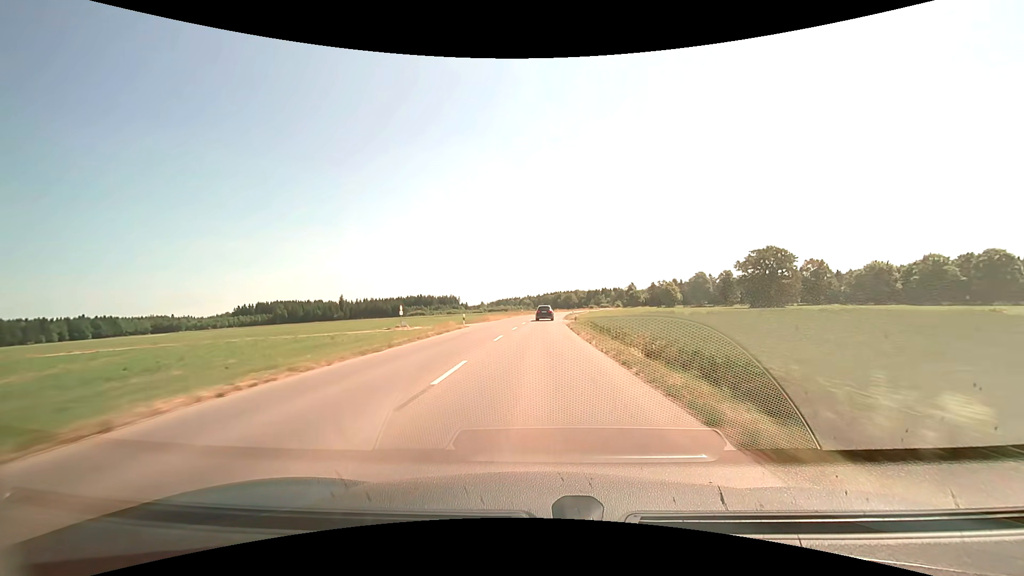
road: tertiary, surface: asphalt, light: Day
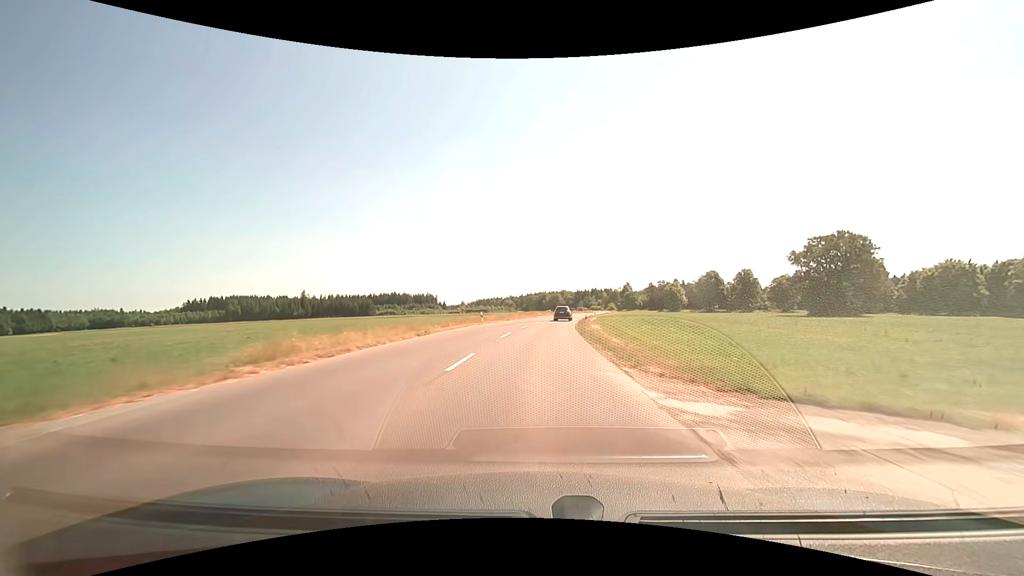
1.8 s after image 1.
(+0.6, +45.6) m; +2°
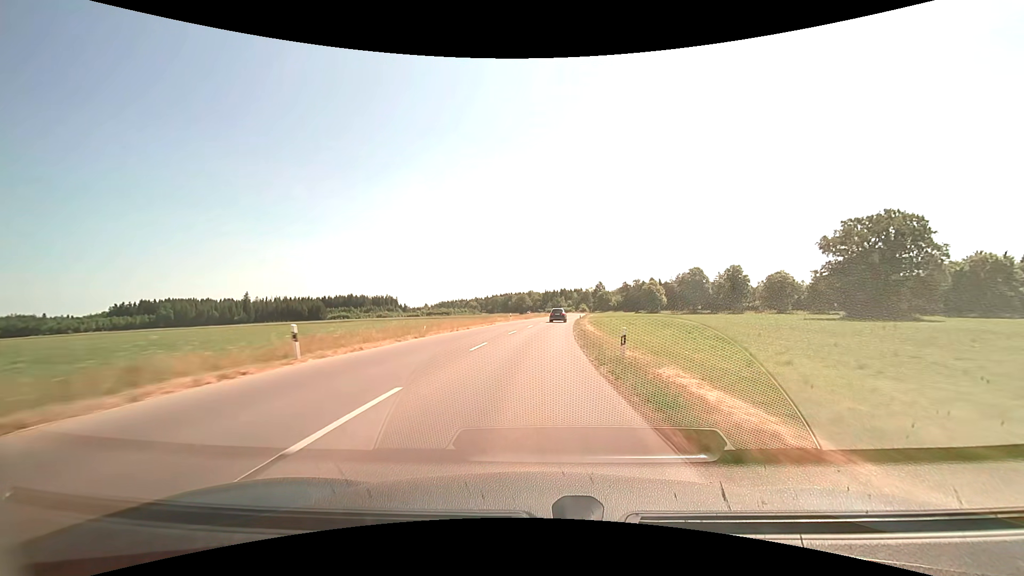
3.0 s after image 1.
(+1.0, +29.9) m; +4°
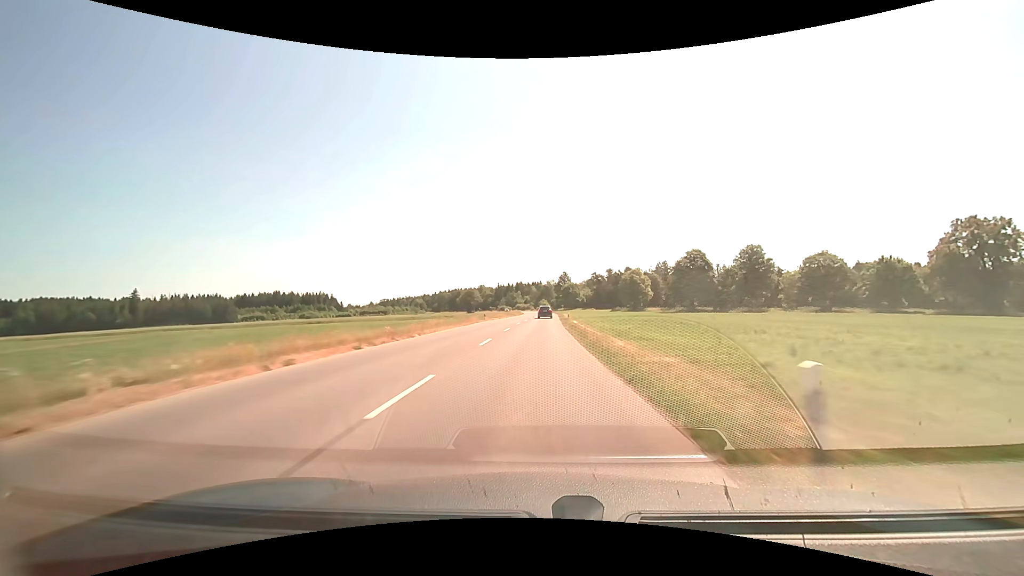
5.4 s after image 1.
(+2.8, +59.0) m; +5°
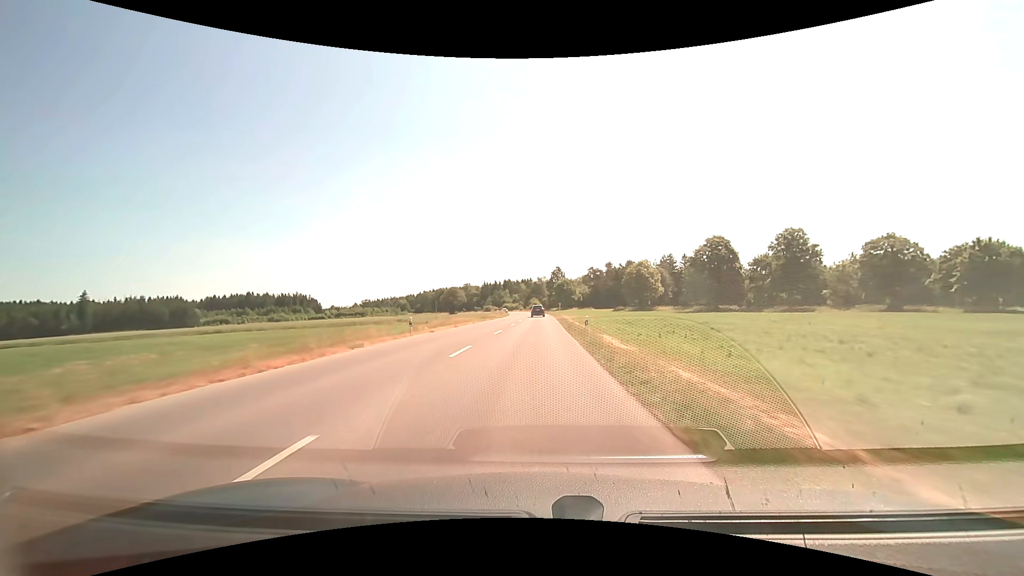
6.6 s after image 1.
(+0.4, +28.6) m; +1°
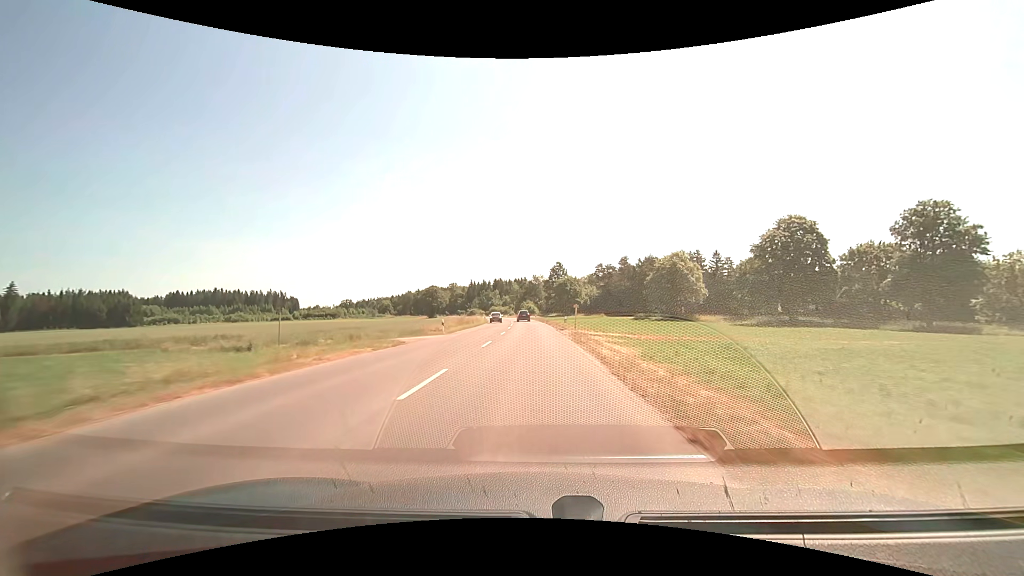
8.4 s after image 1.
(+0.2, +41.6) m; 0°
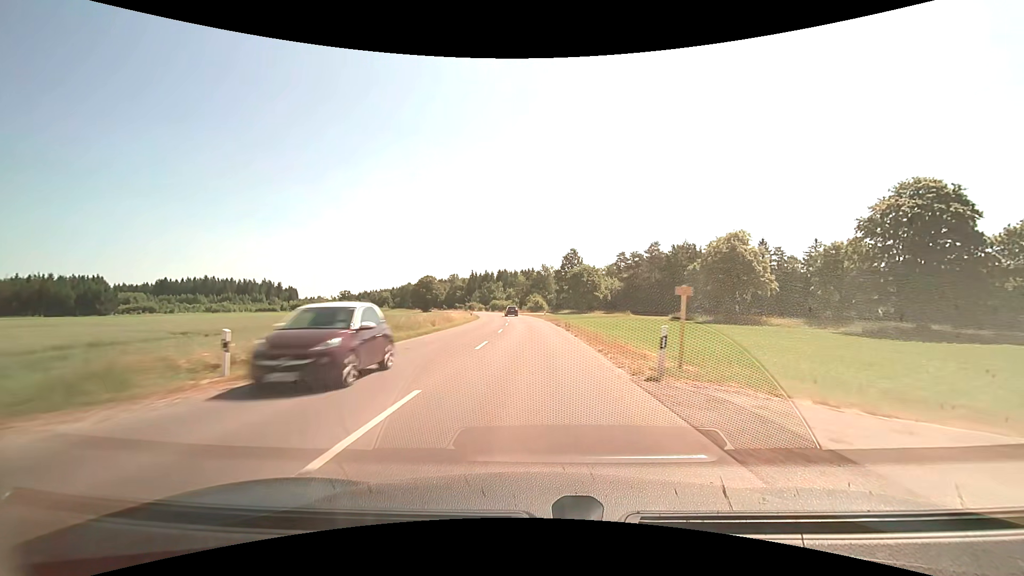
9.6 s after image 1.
(-0.2, +27.0) m; -1°
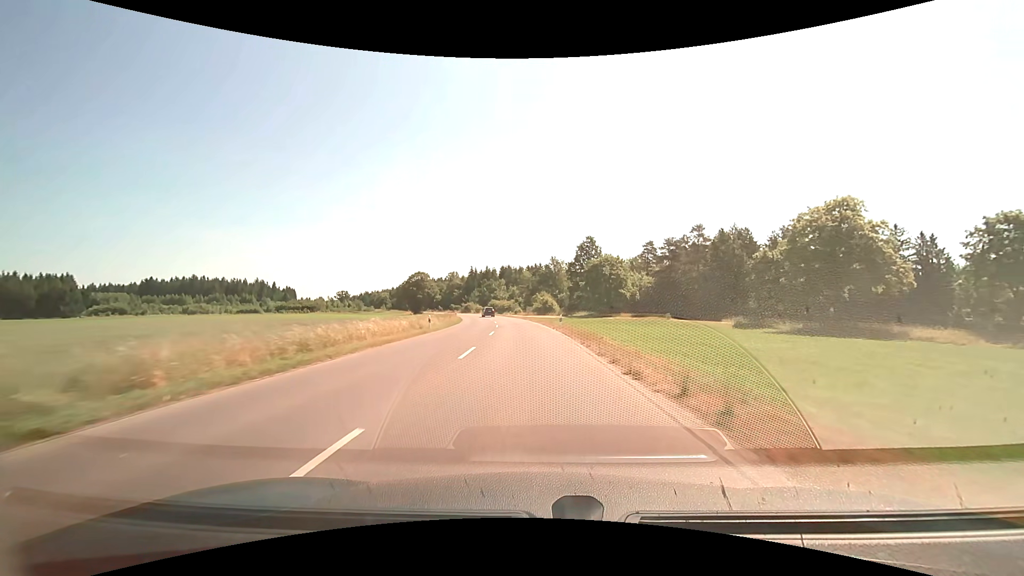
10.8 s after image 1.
(-0.1, +26.4) m; -1°
(0, +10) (0, +20) (-1, +30) (-2, +40) (-2, +50) (-3, +60) (-5, +70) (-6, +80) (-8, +89) (-10, +99) m
